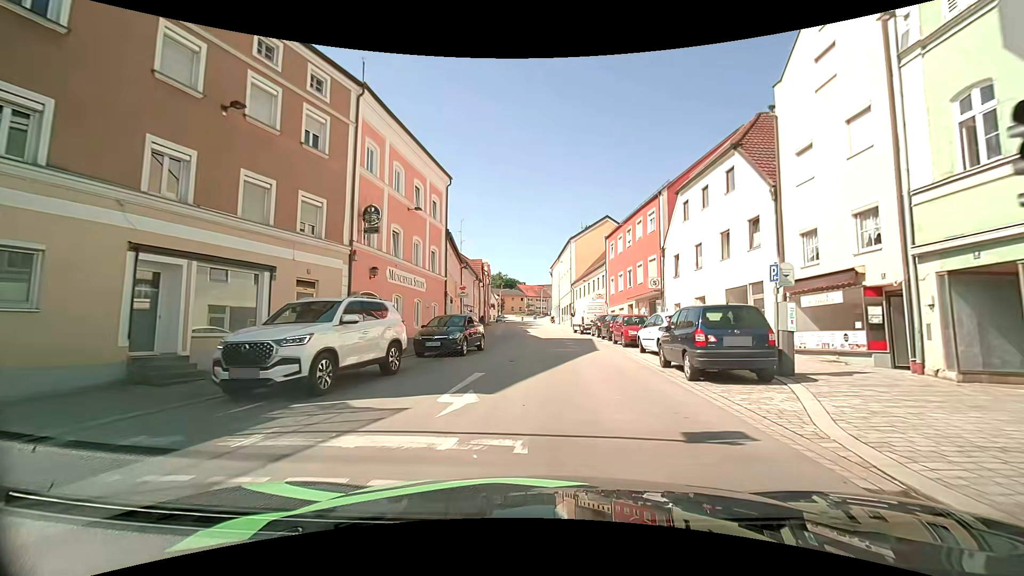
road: tertiary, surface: asphalt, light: Day
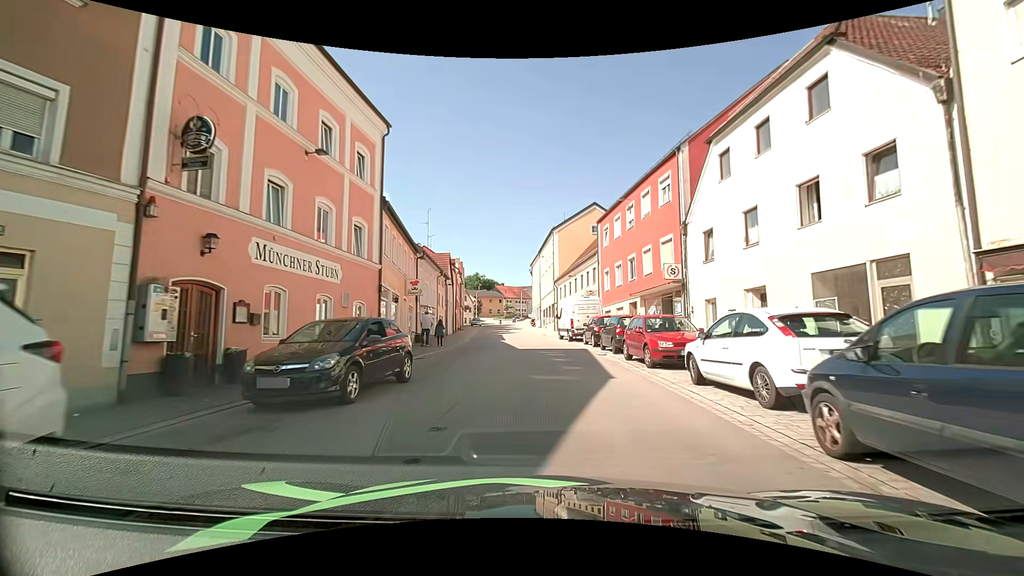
(+0.2, +8.7) m; +3°
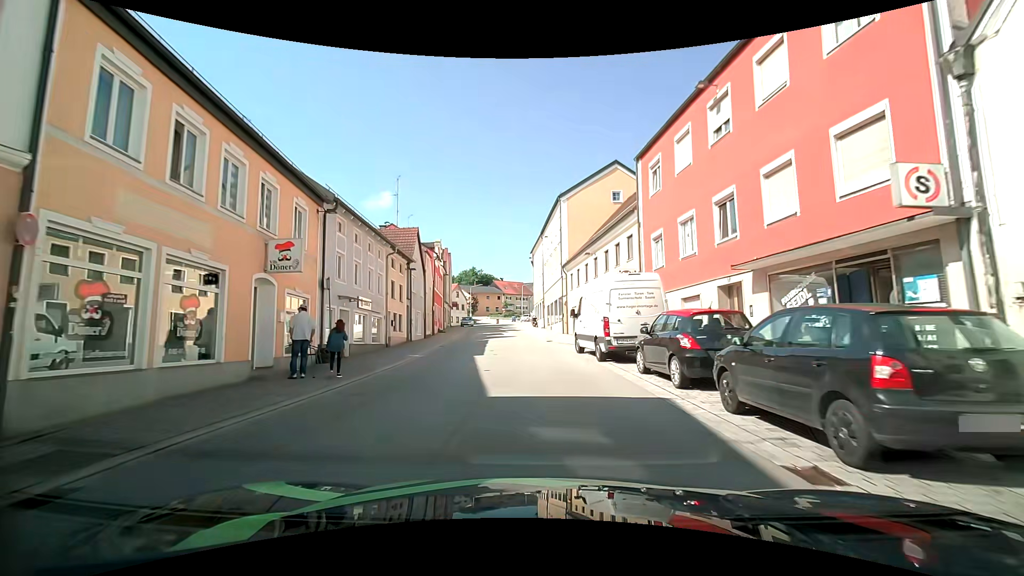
(0.0, +14.3) m; 0°
(0, +10) (-1, +20) (-1, +30) (-2, +40) (-3, +50) (-5, +60) (-5, +70) (-5, +80) (-4, +90) (-2, +99) m
